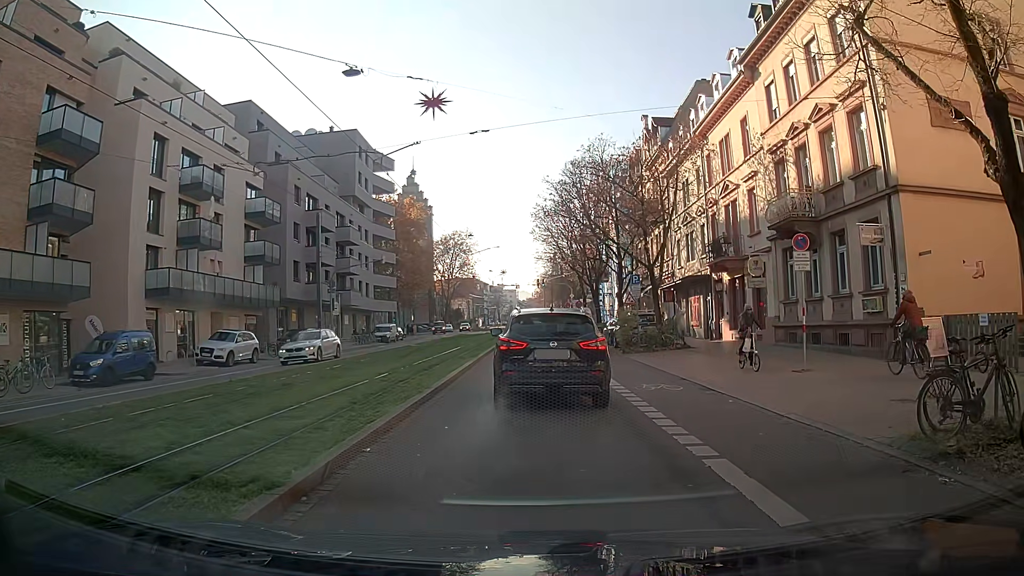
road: primary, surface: asphalt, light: Day
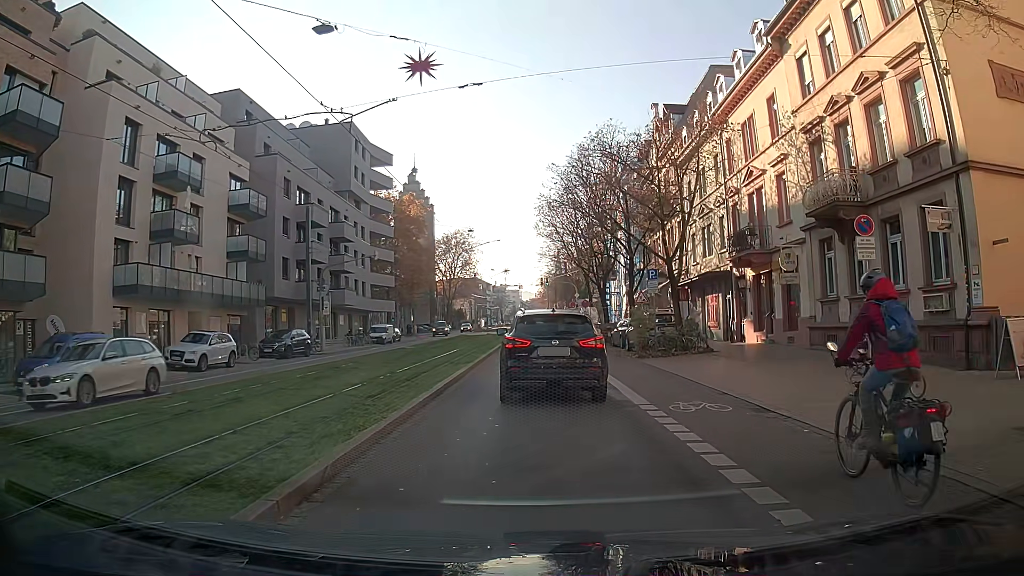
(0.0, +3.3) m; 0°
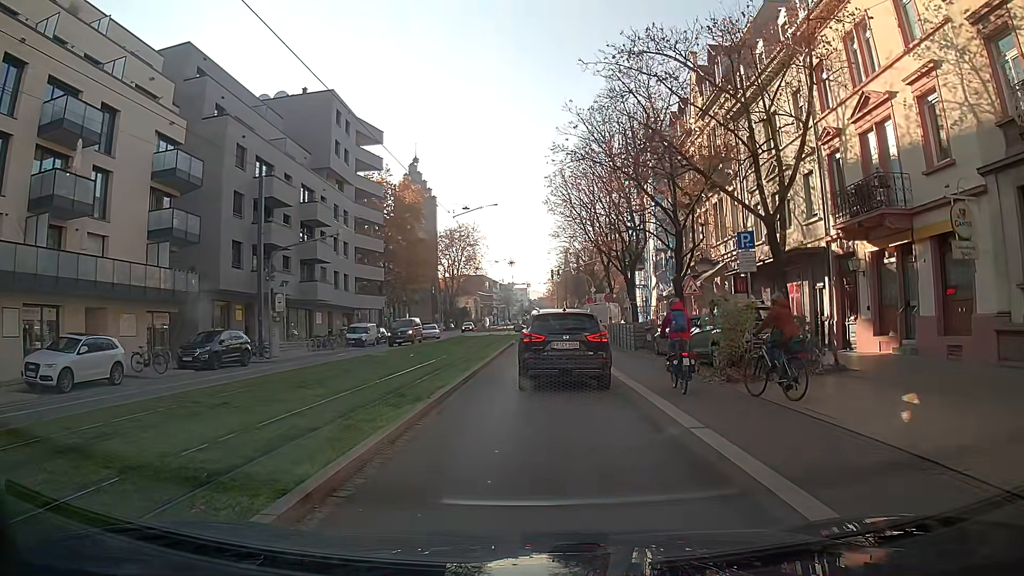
(-0.2, +10.5) m; -2°
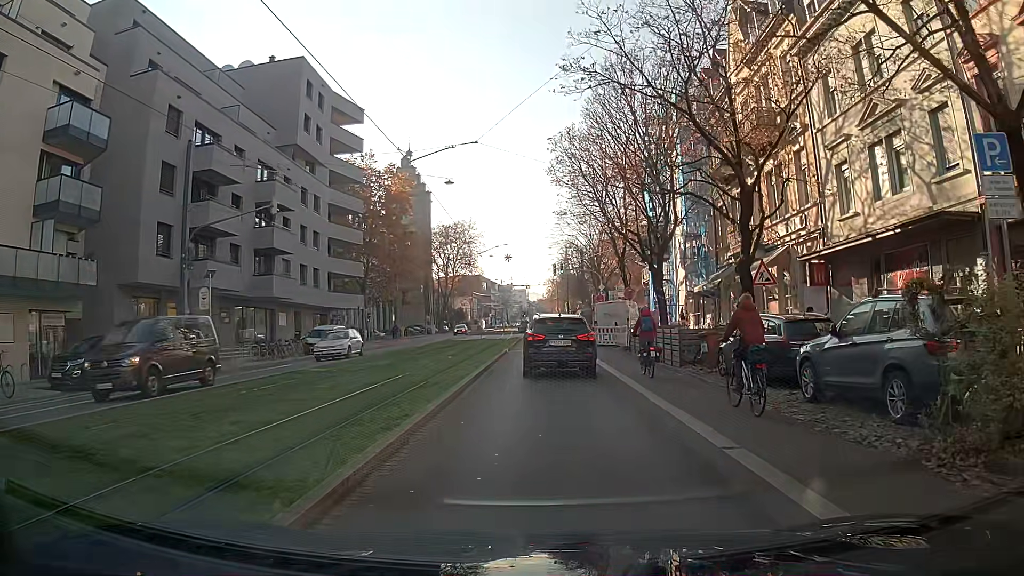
(0.0, +9.2) m; 0°
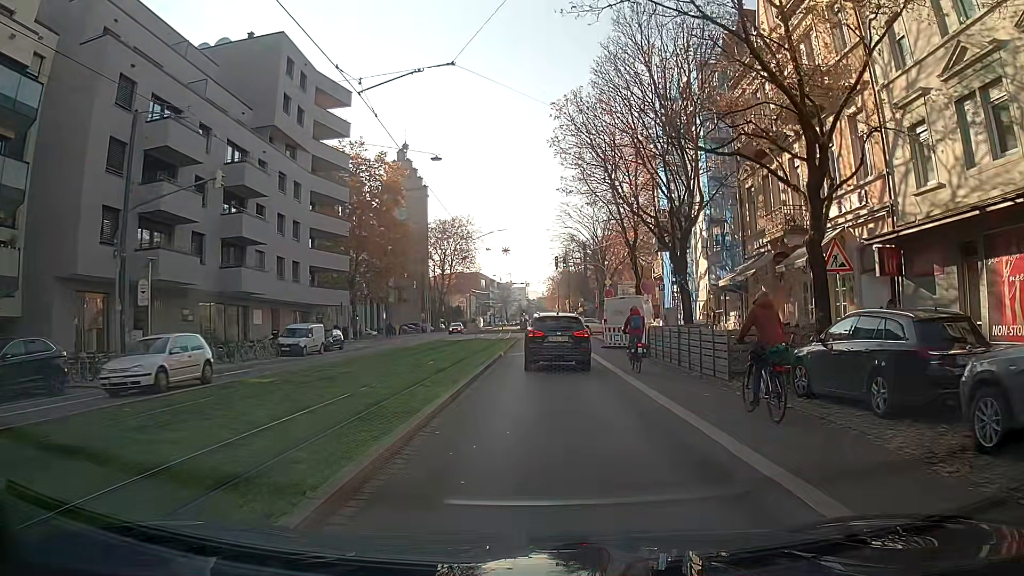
(0.0, +5.1) m; 0°
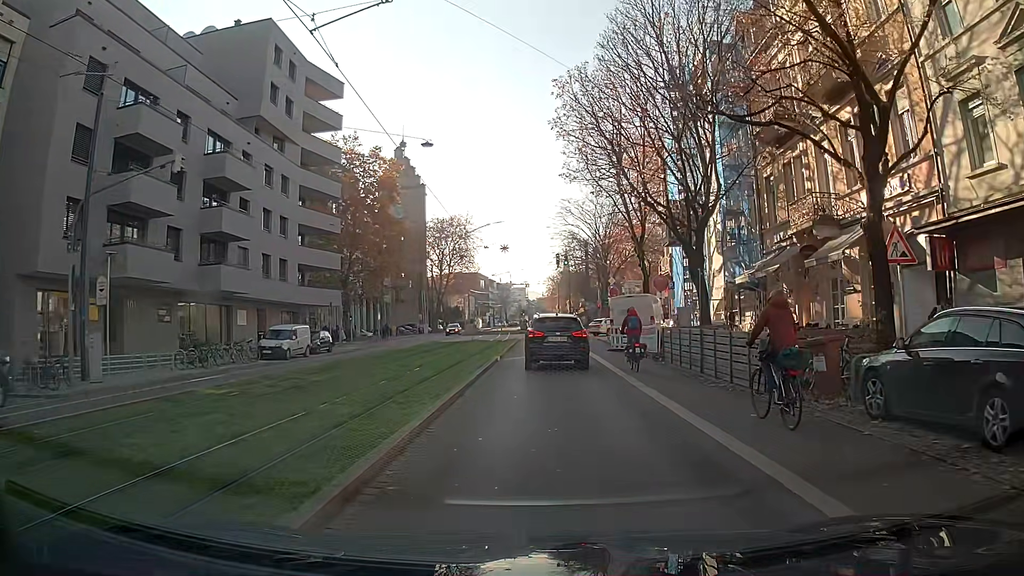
(0.0, +2.8) m; 0°
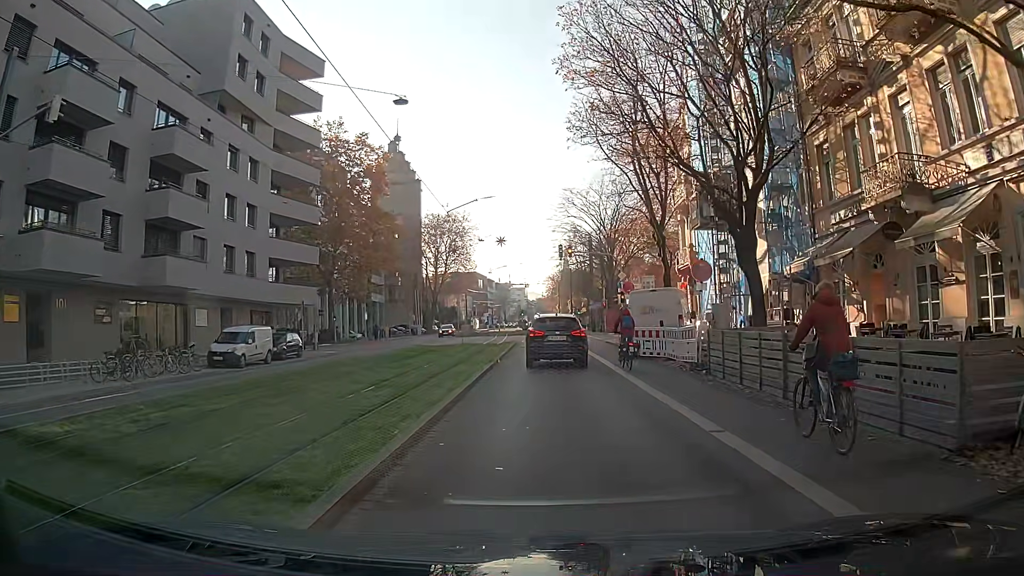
(0.0, +6.0) m; +1°
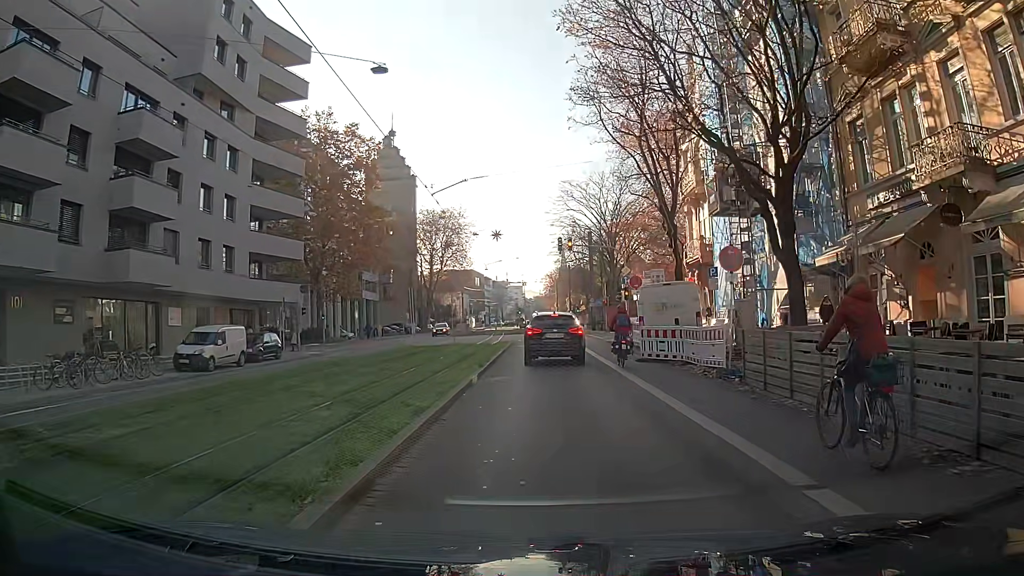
(0.0, +3.0) m; 0°
